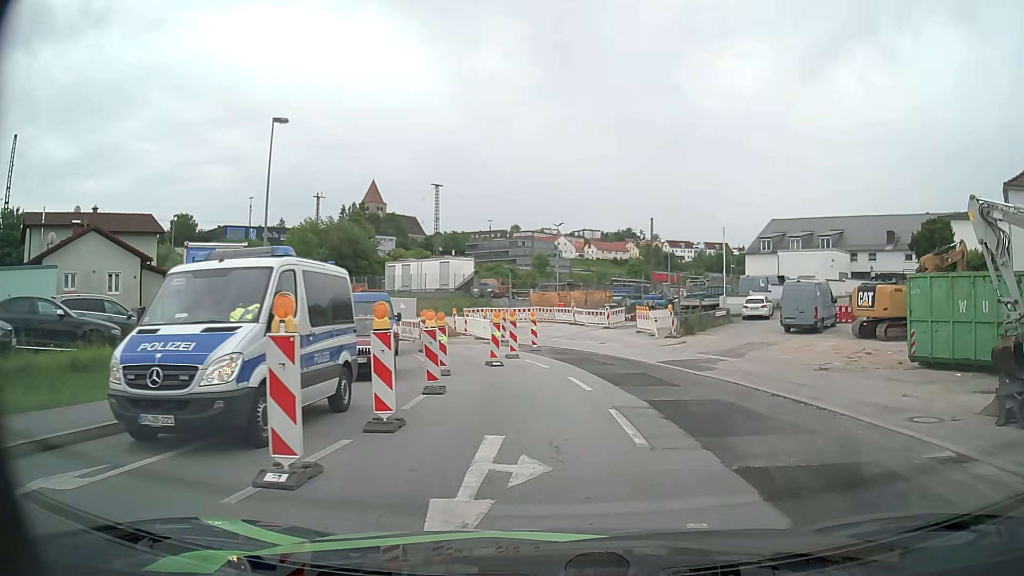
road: tertiary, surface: asphalt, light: Day
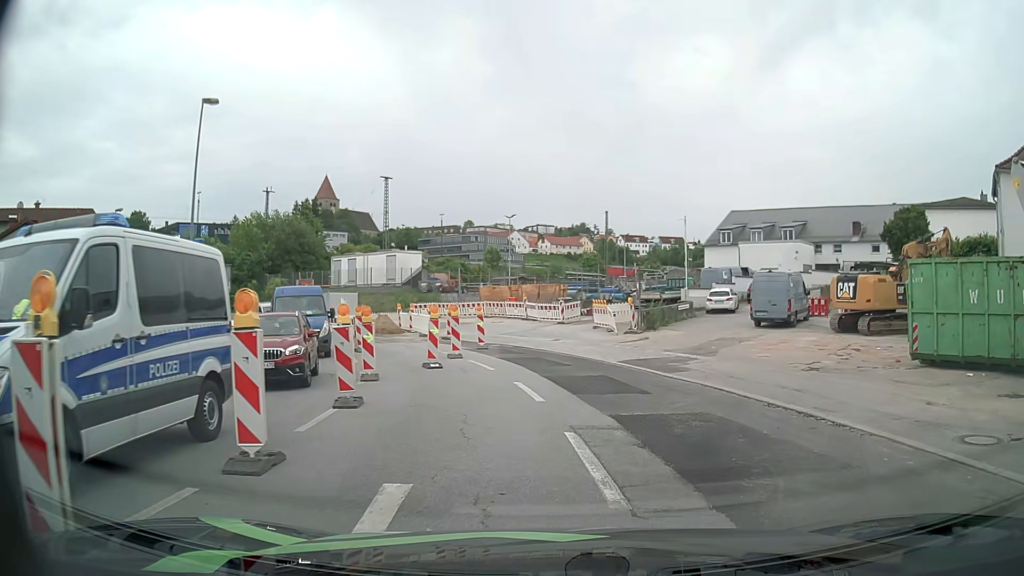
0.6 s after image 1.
(+0.2, +2.7) m; +5°
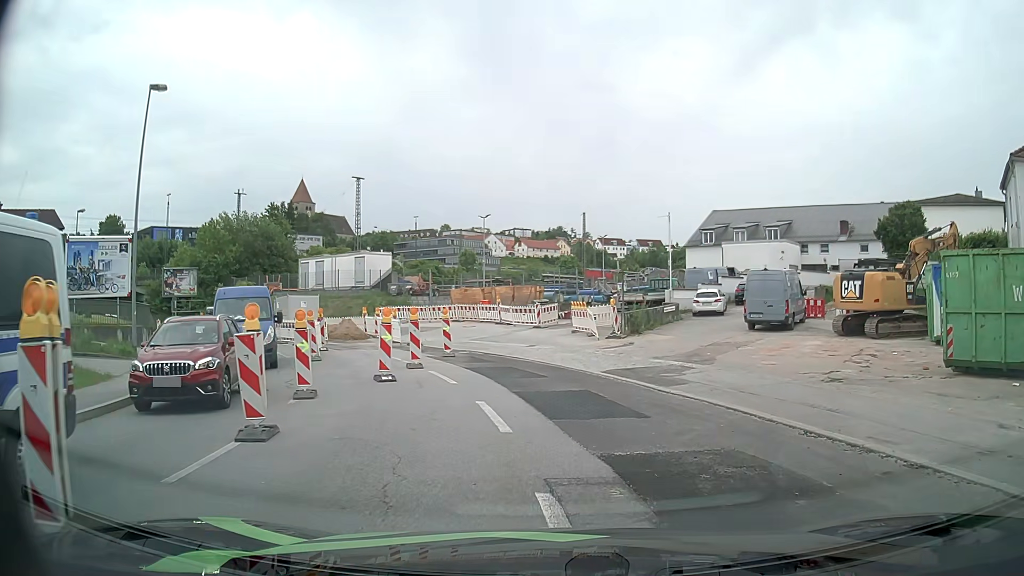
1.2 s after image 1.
(+0.1, +2.7) m; +2°
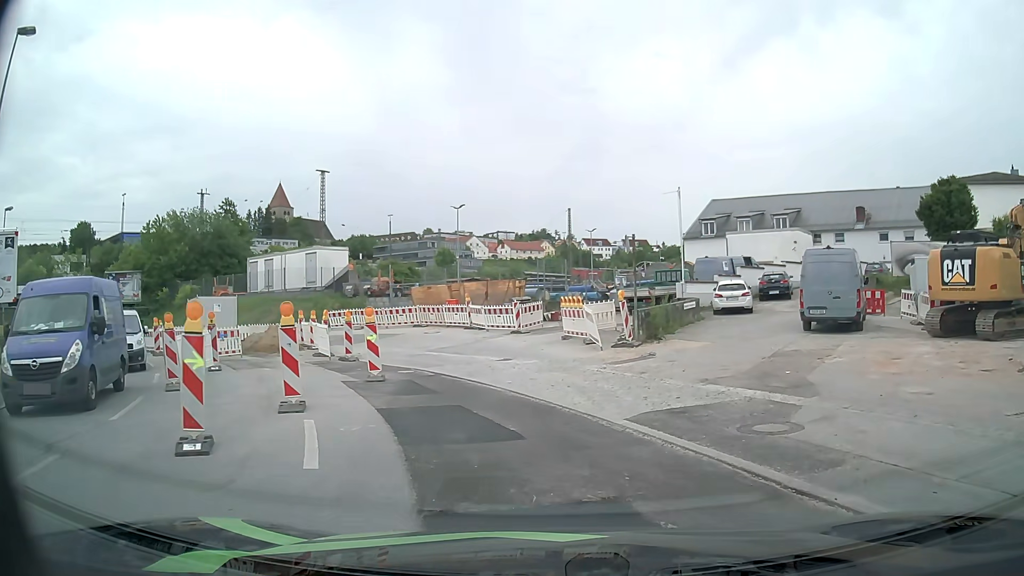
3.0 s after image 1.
(+0.1, +8.1) m; +1°
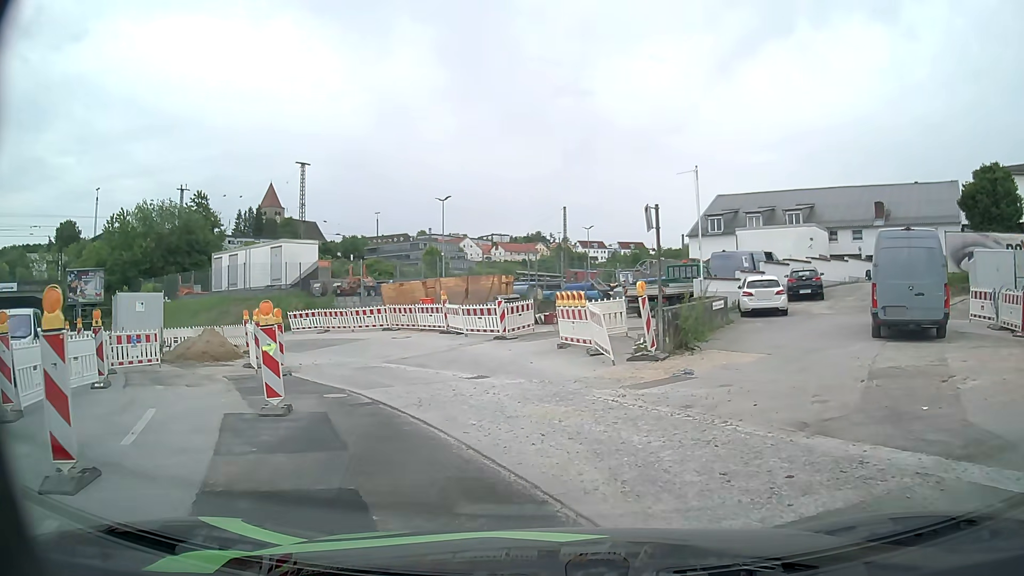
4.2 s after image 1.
(+0.1, +5.3) m; 0°
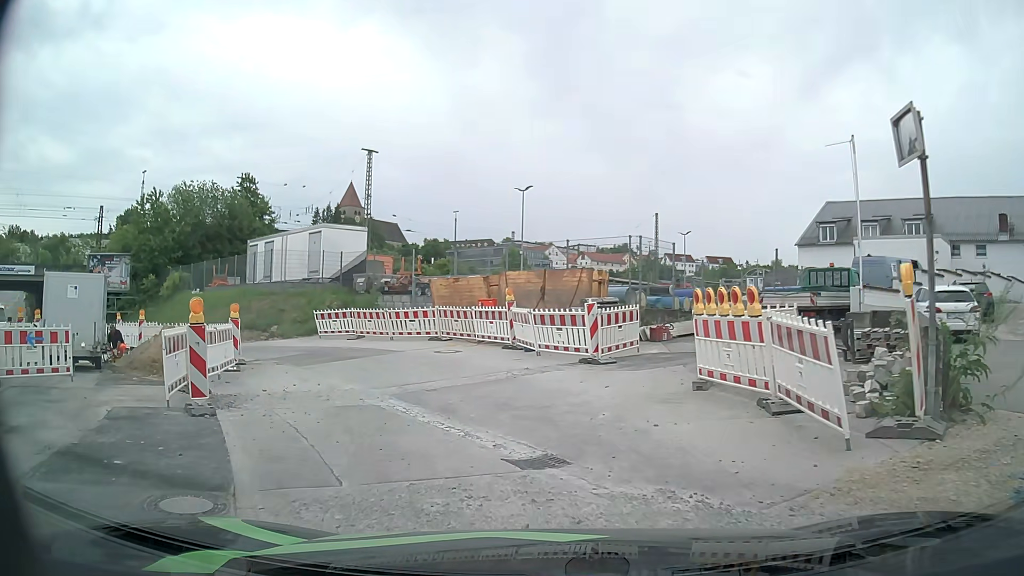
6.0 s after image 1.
(-0.4, +7.6) m; -5°
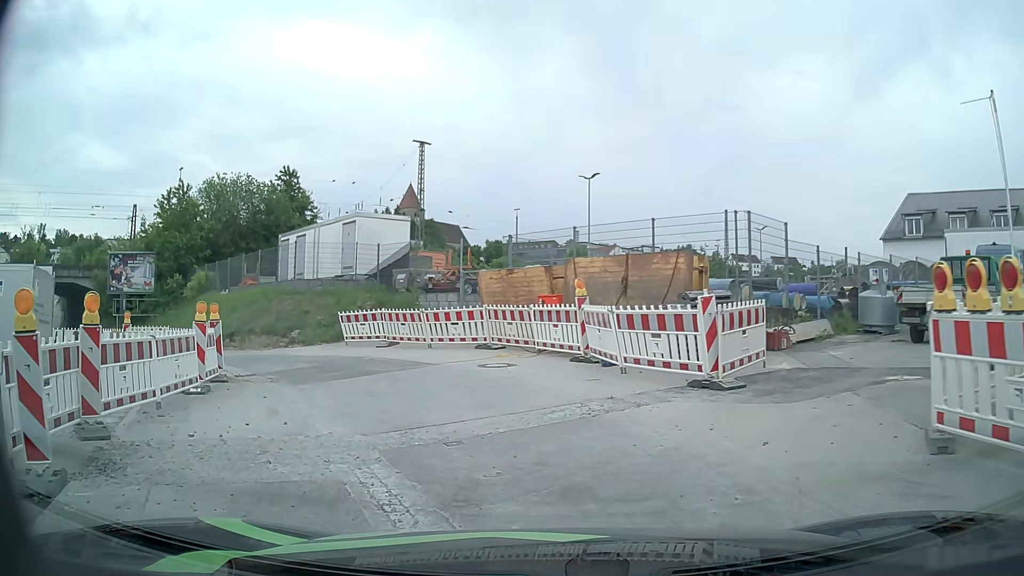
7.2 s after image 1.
(-0.4, +4.8) m; -8°
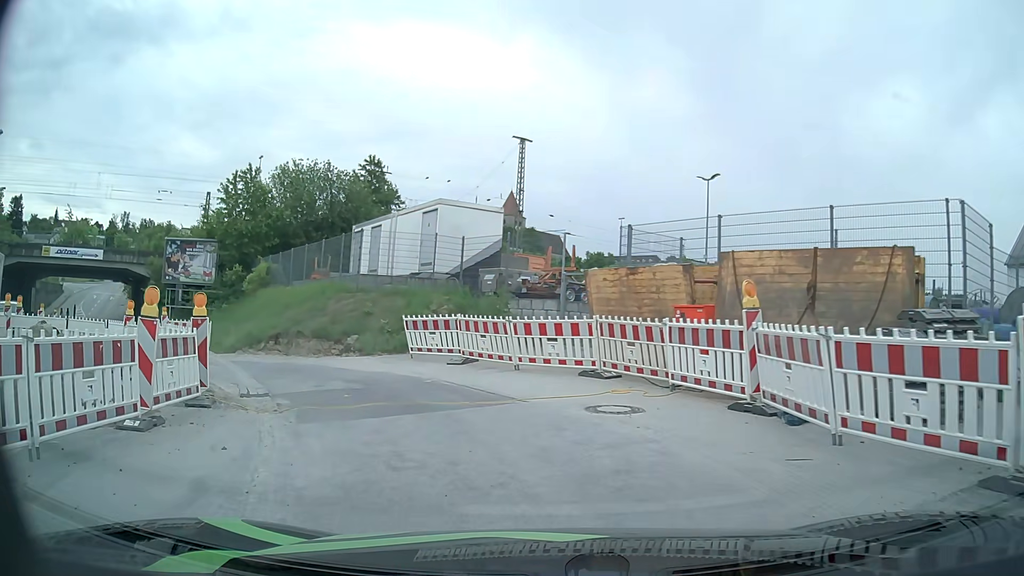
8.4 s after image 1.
(-0.4, +4.9) m; -11°
